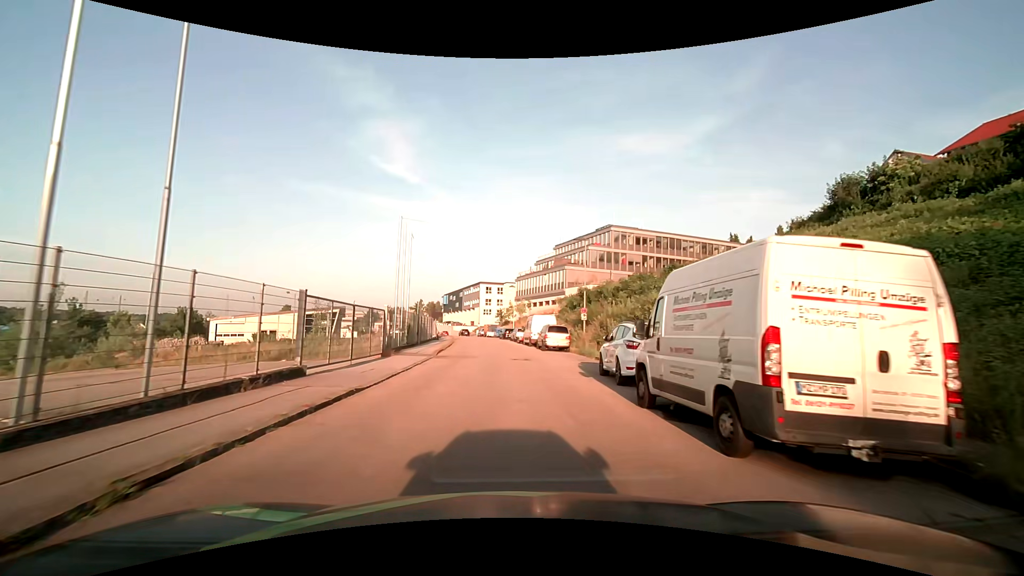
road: residential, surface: asphalt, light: Day
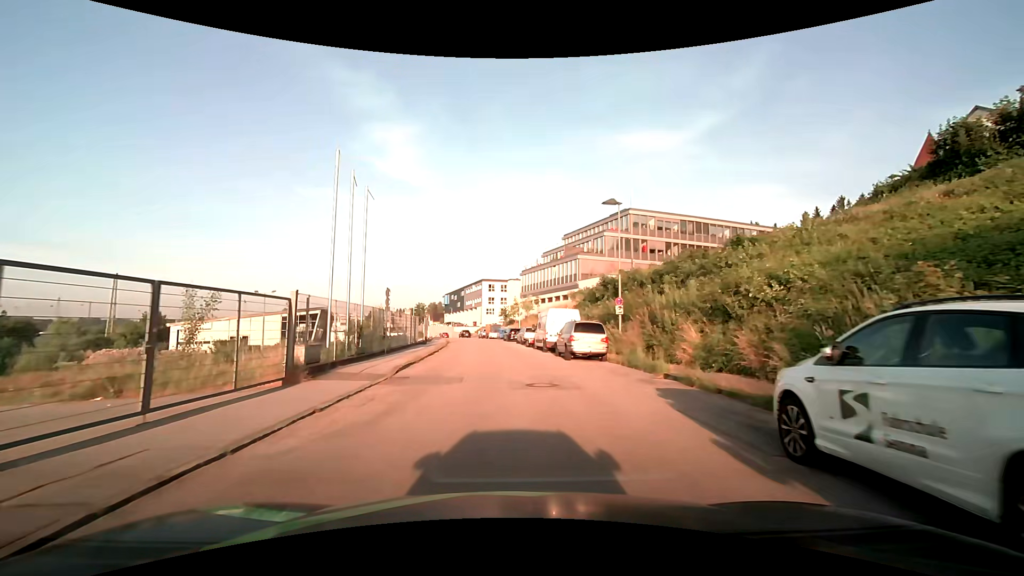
(0.0, +10.5) m; -1°
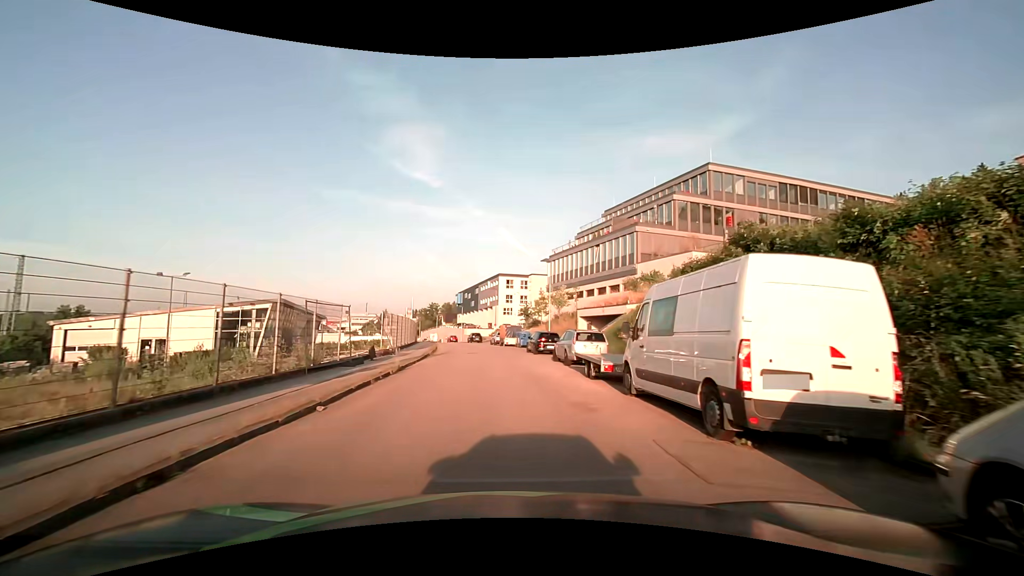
(-0.2, +21.4) m; -1°
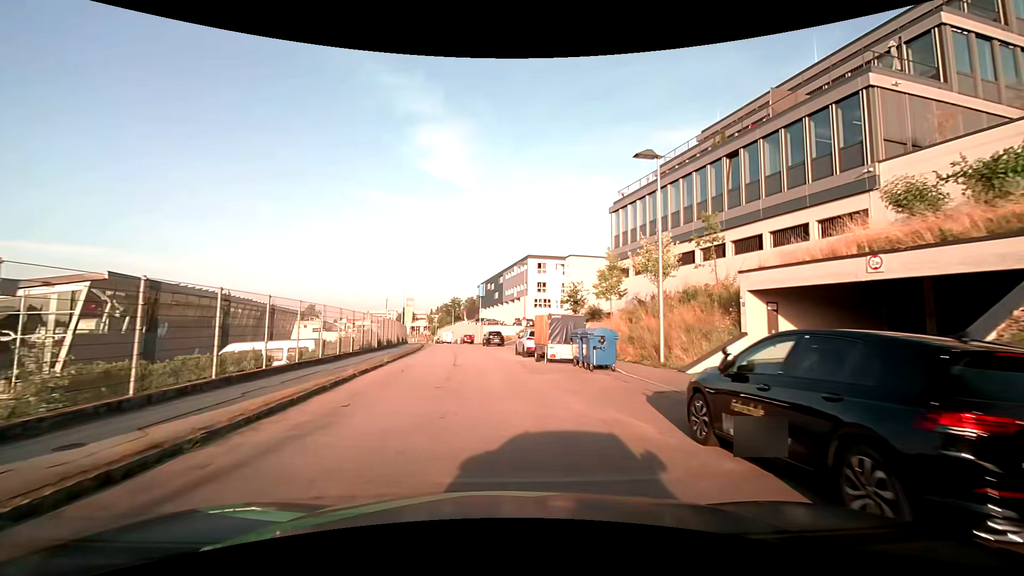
(-0.6, +27.0) m; -3°
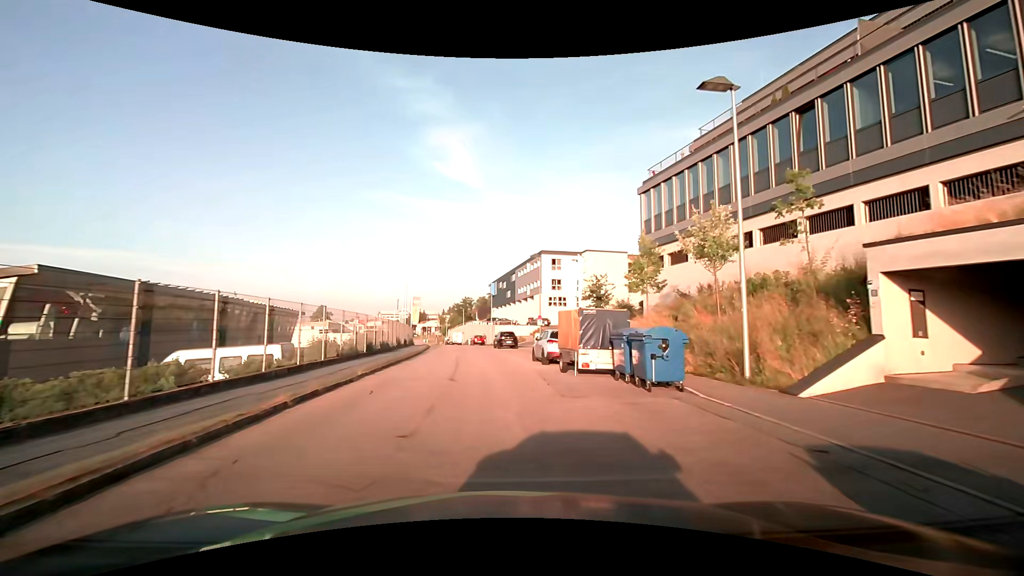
(-0.1, +5.3) m; -2°
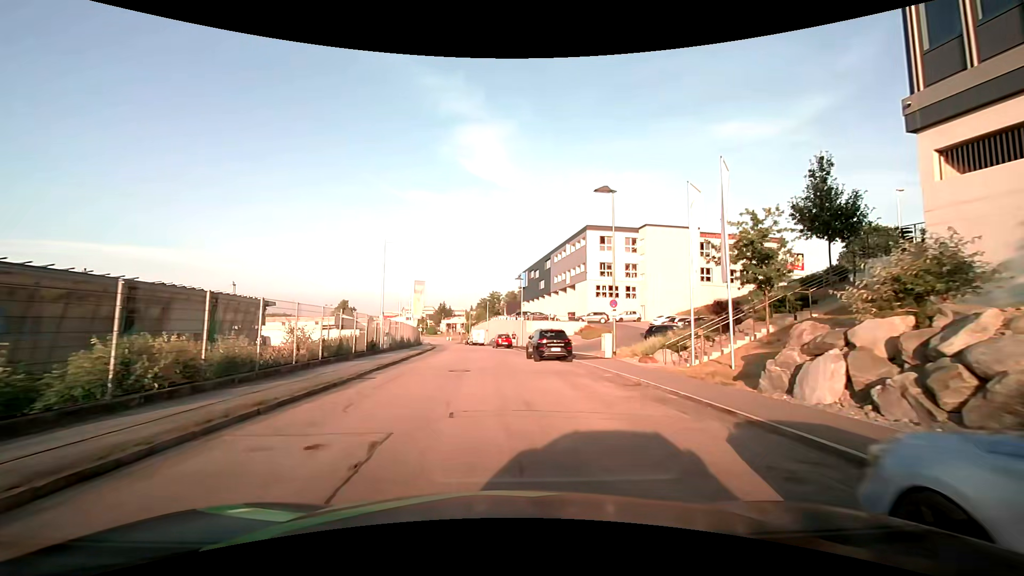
(-0.6, +20.6) m; -4°
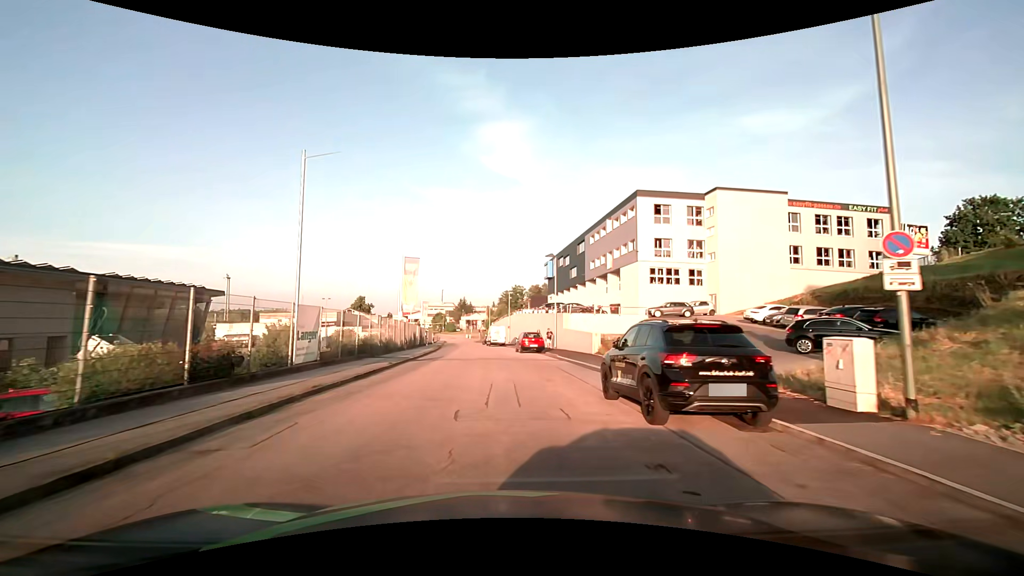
(-0.2, +16.2) m; -2°
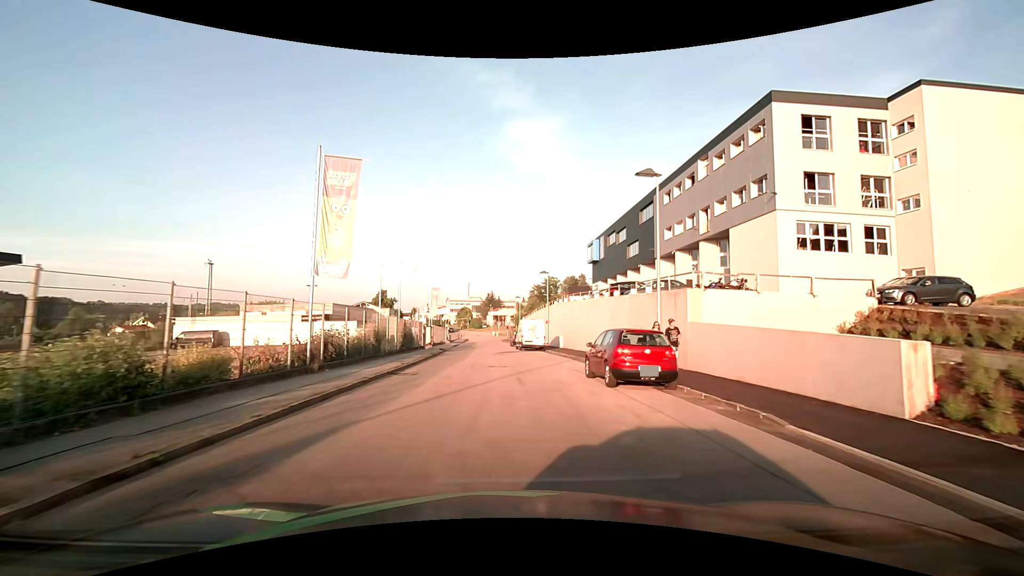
(-0.8, +22.0) m; -3°
(0, +10) (0, +20) (-1, +30) (-1, +40) (-2, +50) (-2, +60) (-2, +70) (-2, +80) (-2, +90) (-3, +100) m
